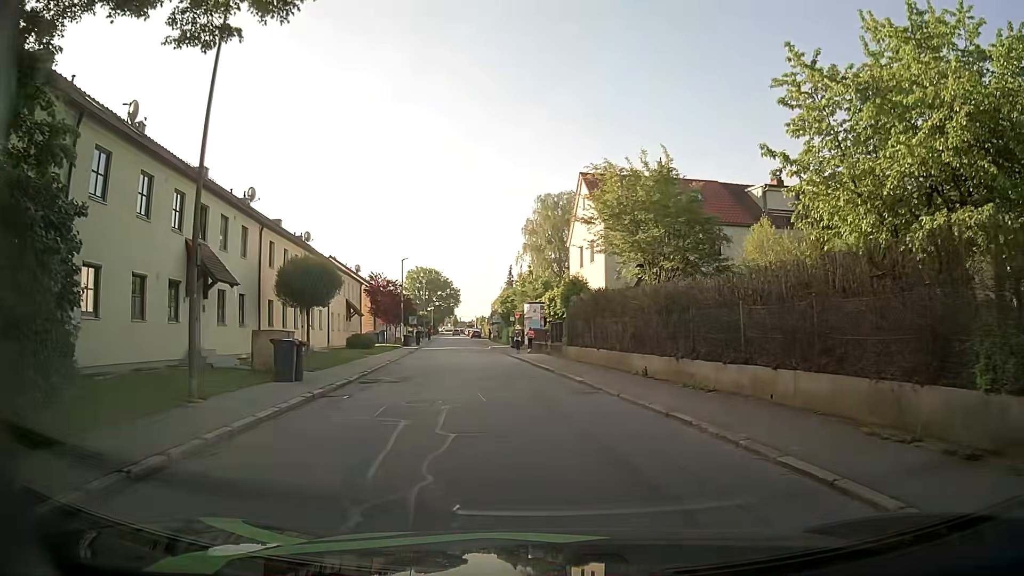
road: residential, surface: asphalt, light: Day
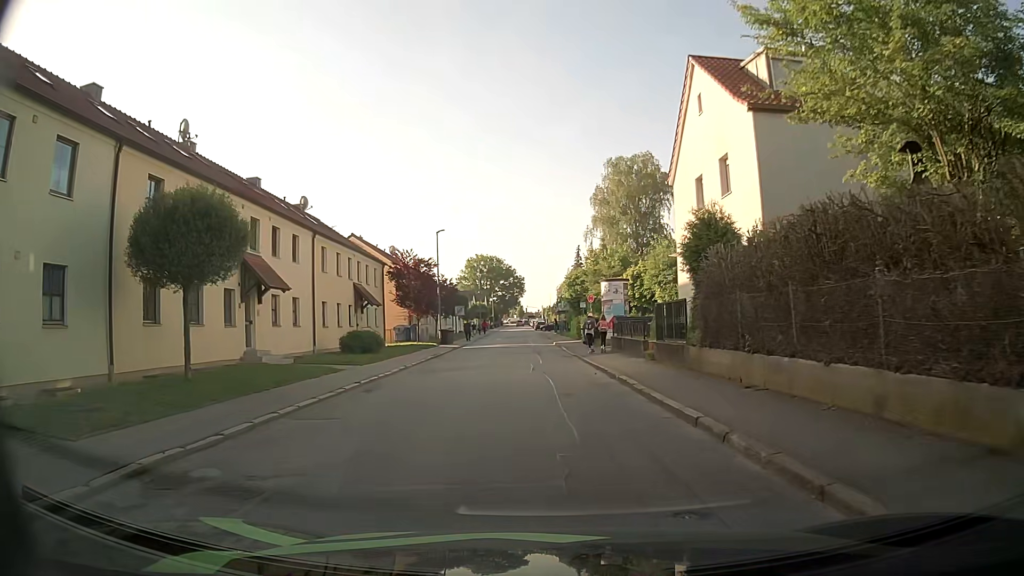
(-0.7, +14.9) m; -5°
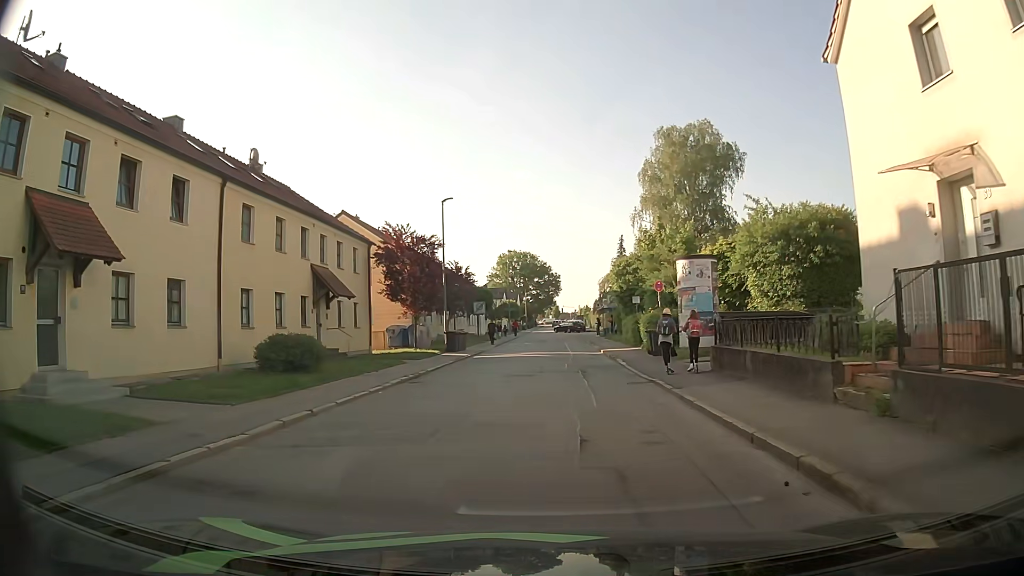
(-0.5, +12.6) m; -5°
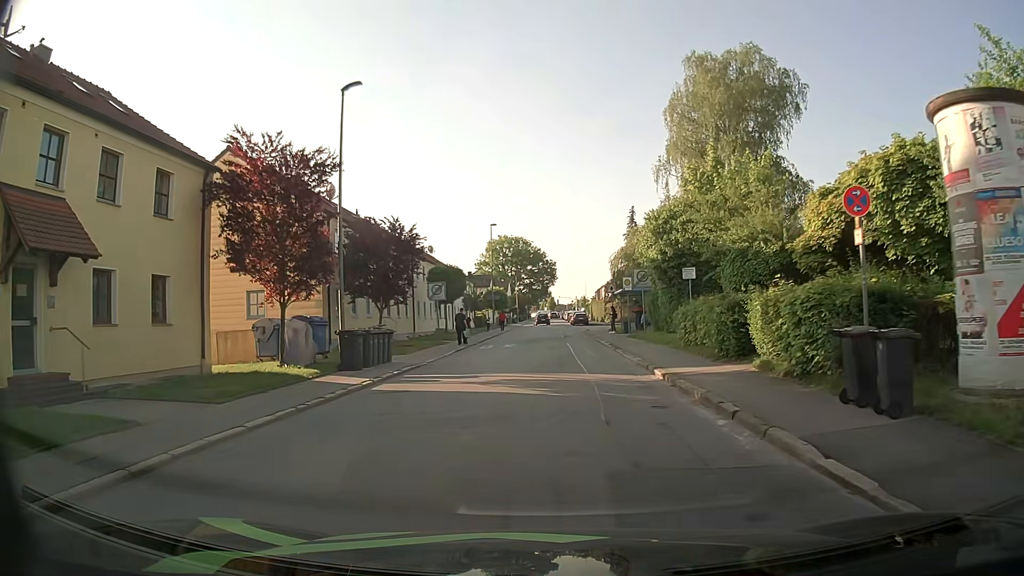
(+0.4, +17.3) m; +1°
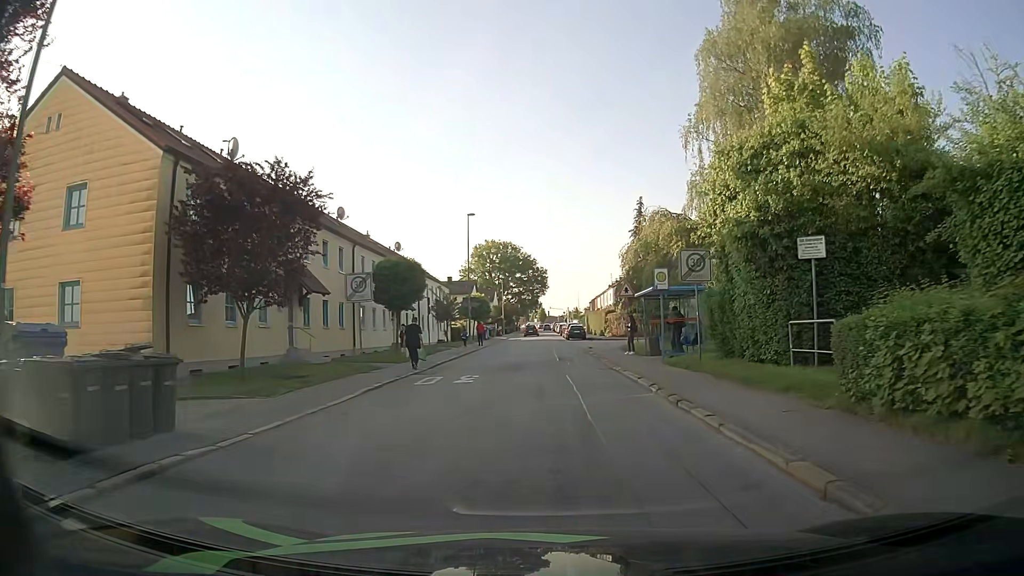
(0.0, +12.7) m; +1°
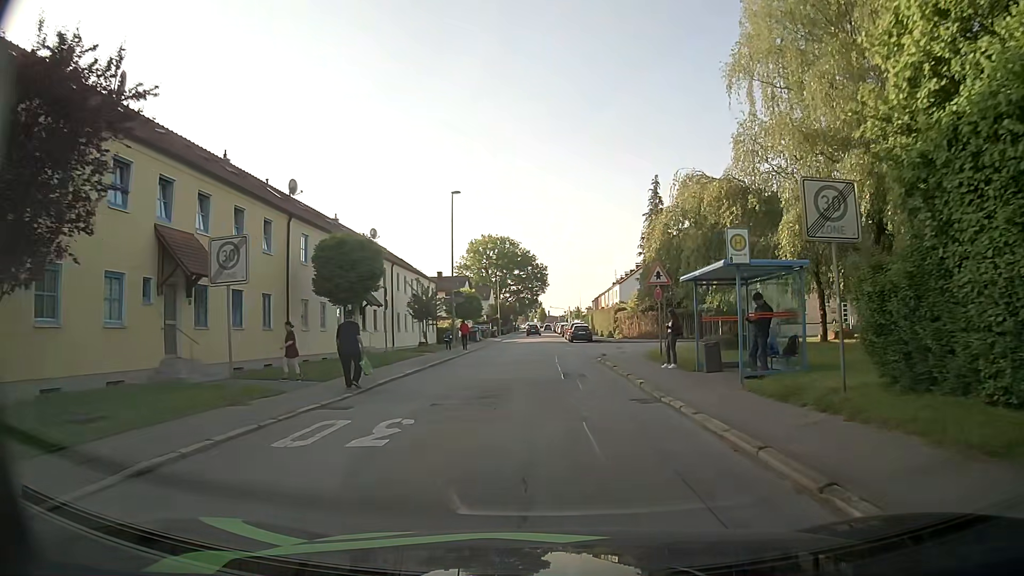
(0.0, +9.1) m; 0°
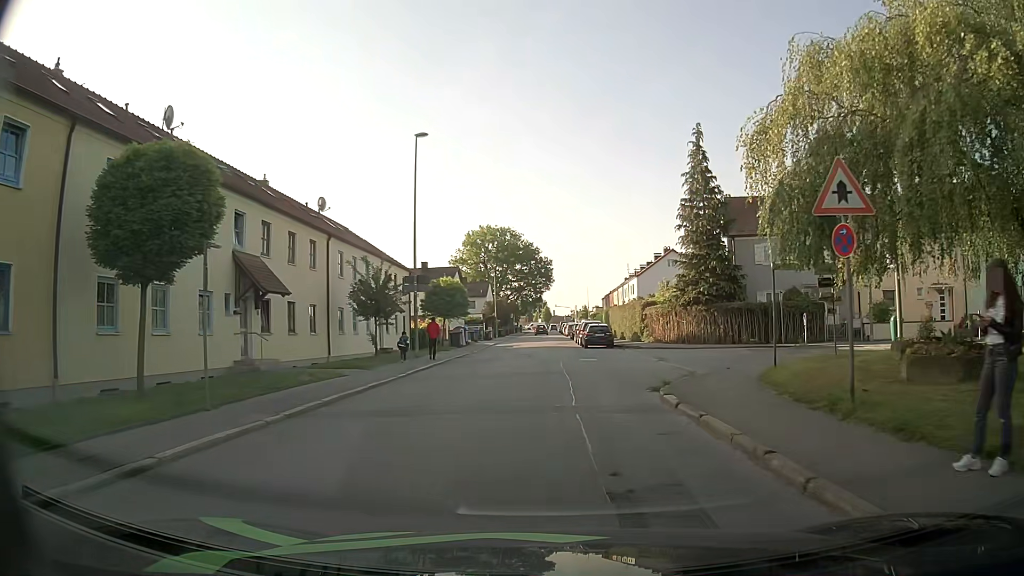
(+0.1, +13.9) m; 0°
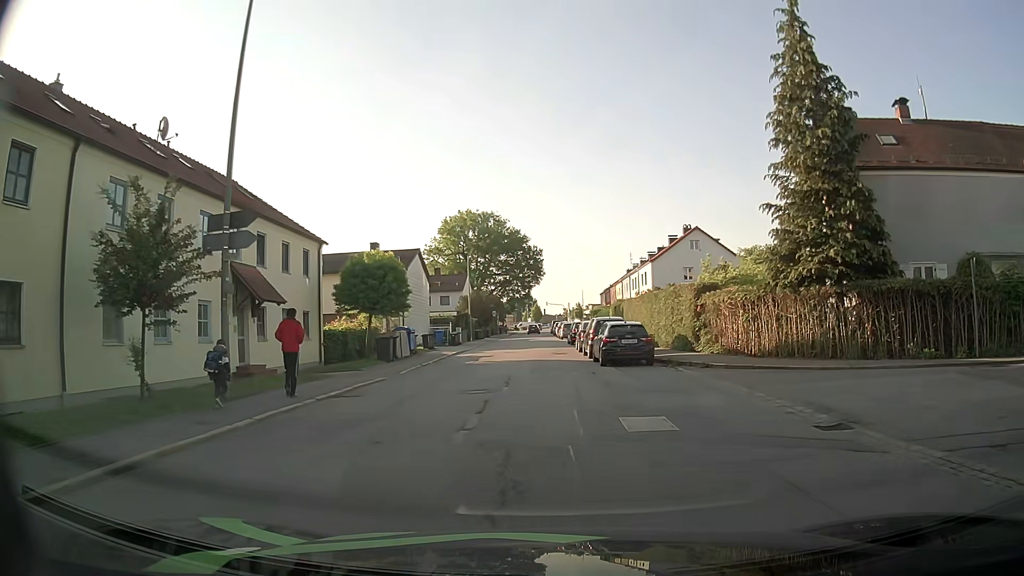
(+0.2, +17.7) m; +1°
(0, +10) (0, +20) (-1, +30) (-1, +40) (-1, +50) (-1, +60) (-1, +70) (-1, +80) (-1, +90) (-1, +100) m
